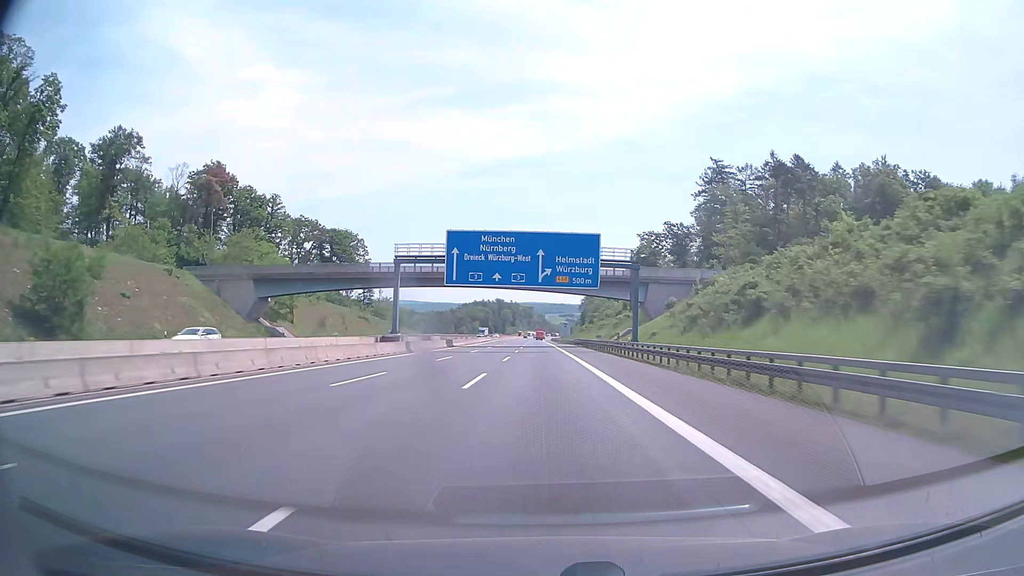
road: motorway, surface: asphalt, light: Day
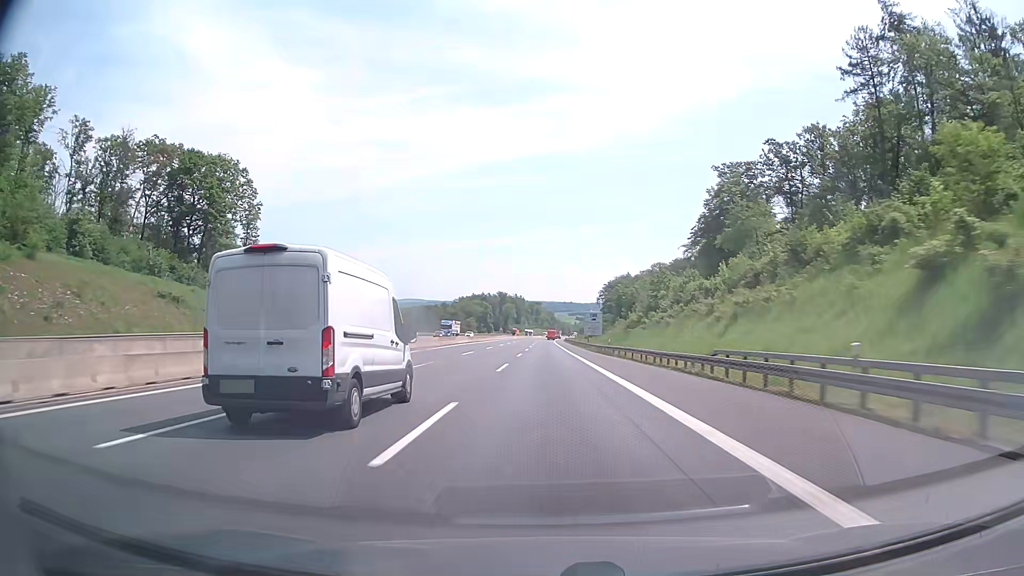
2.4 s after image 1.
(-0.7, +82.5) m; -1°
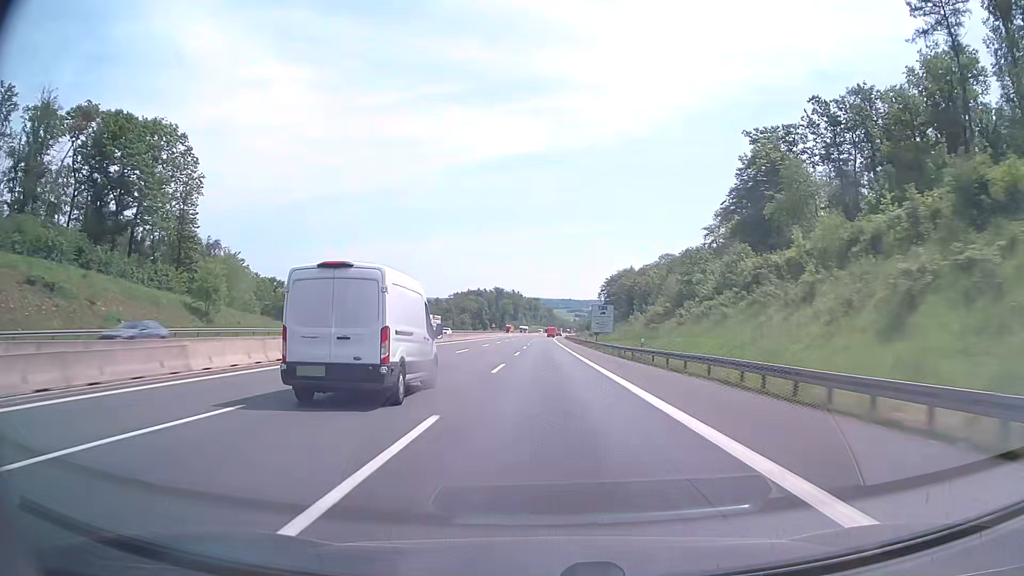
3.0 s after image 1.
(0.0, +20.6) m; 0°
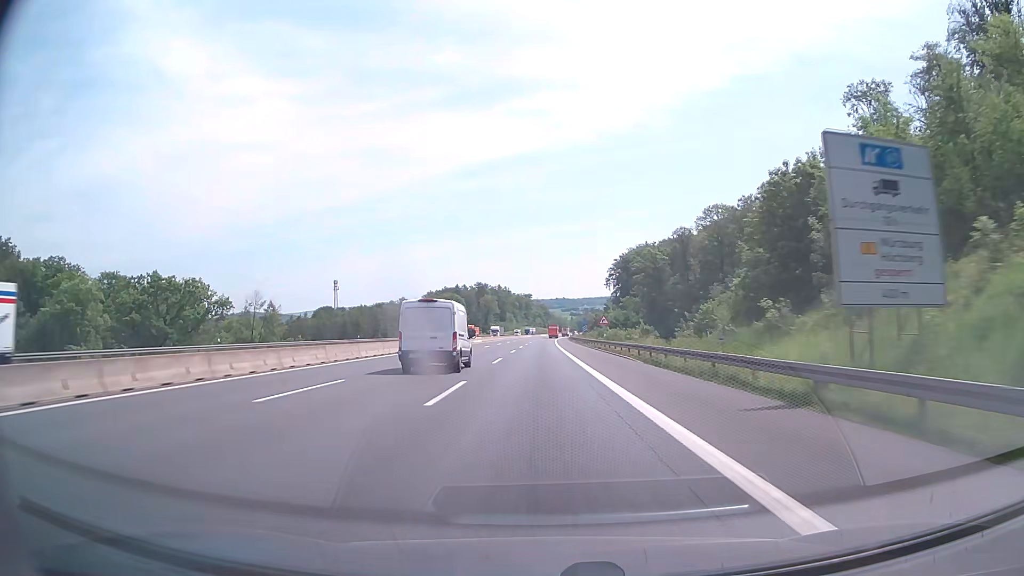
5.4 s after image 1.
(+0.6, +82.5) m; +1°
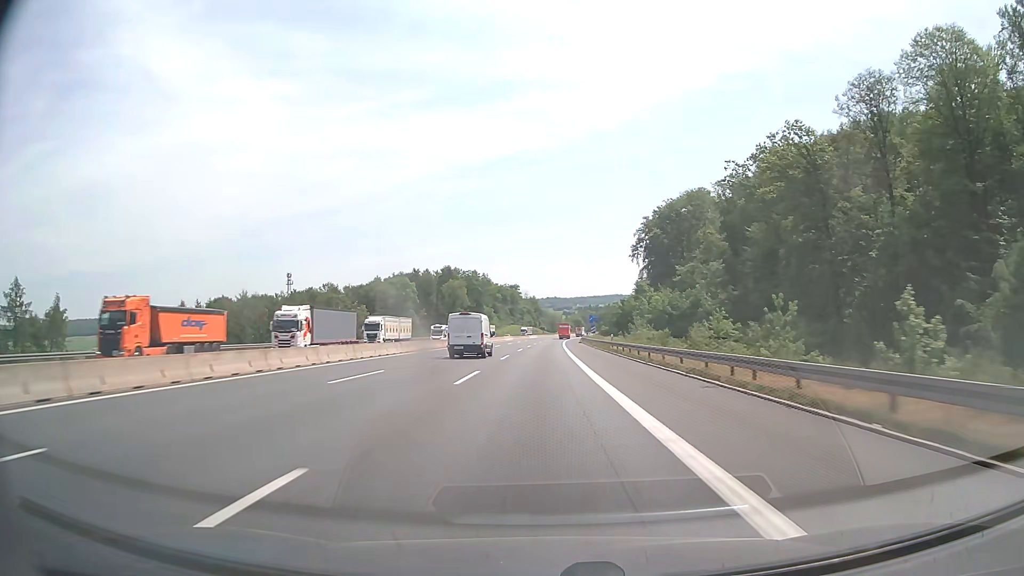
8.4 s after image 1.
(+0.1, +103.1) m; +1°
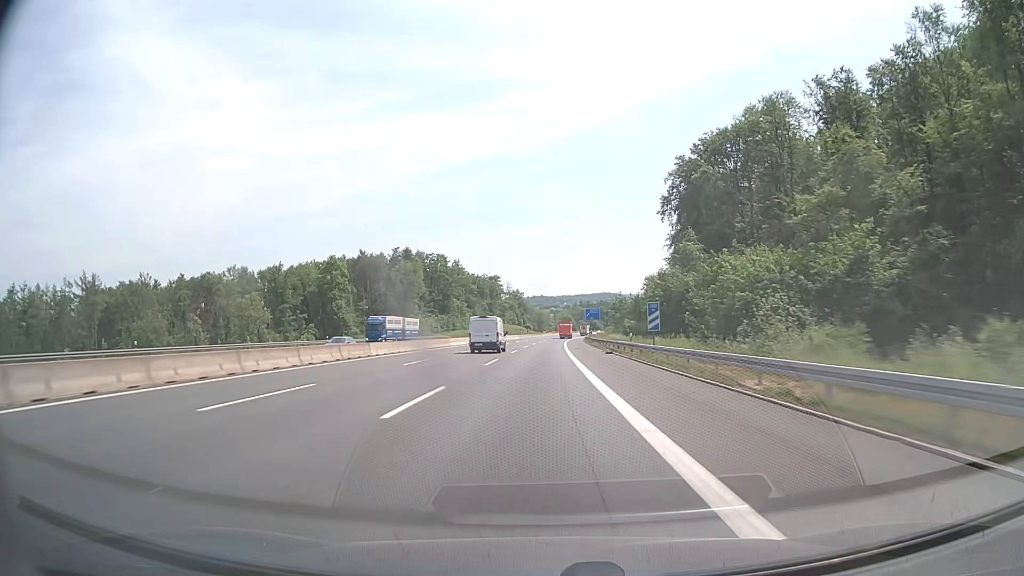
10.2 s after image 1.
(+0.7, +61.8) m; +1°
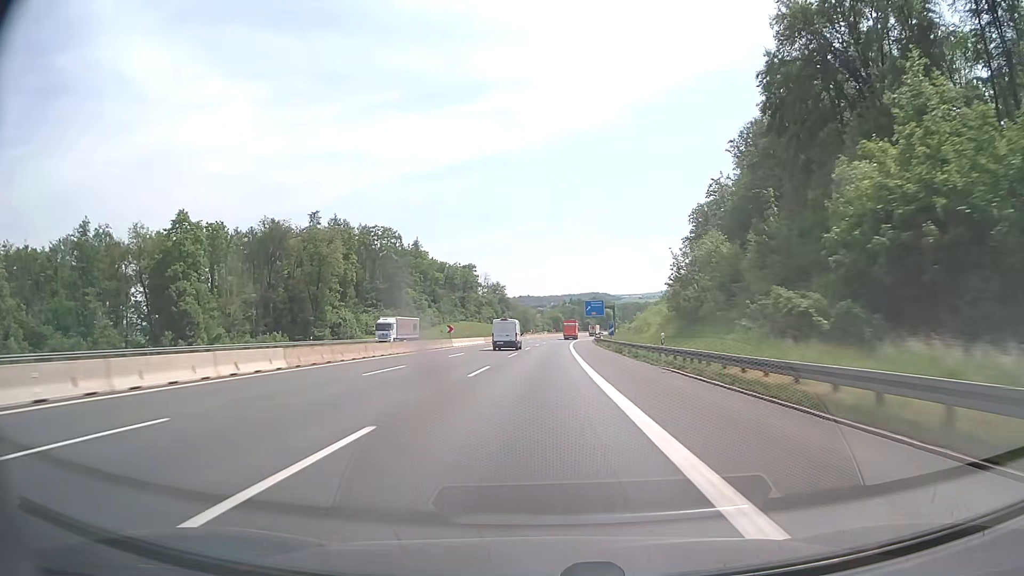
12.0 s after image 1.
(+0.6, +61.8) m; +1°
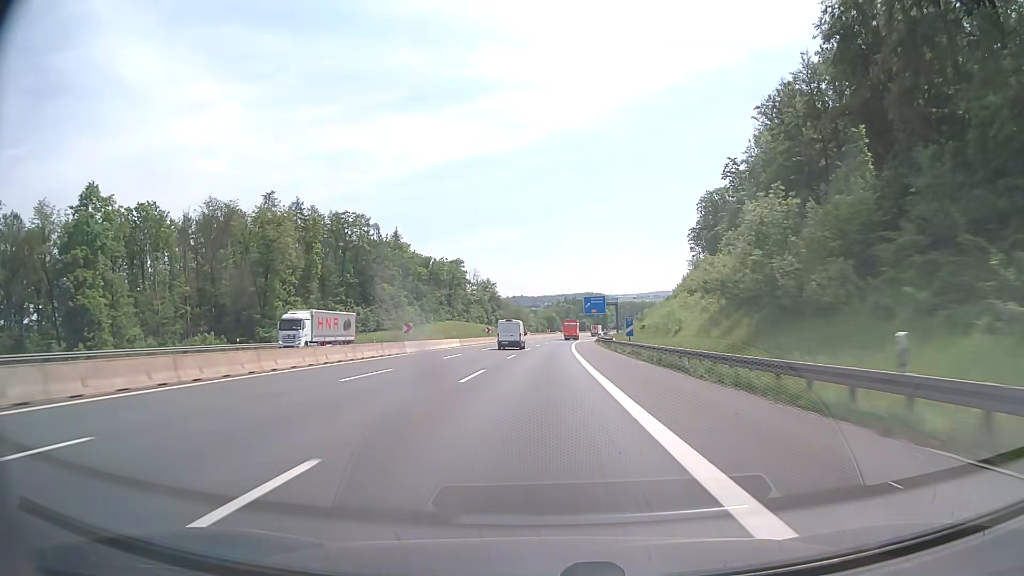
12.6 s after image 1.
(+0.1, +20.6) m; +1°
(0, +10) (0, +20) (0, +30) (0, +40) (0, +50) (+1, +60) (+1, +70) (+1, +80) (+1, +90) (+2, +100) m
